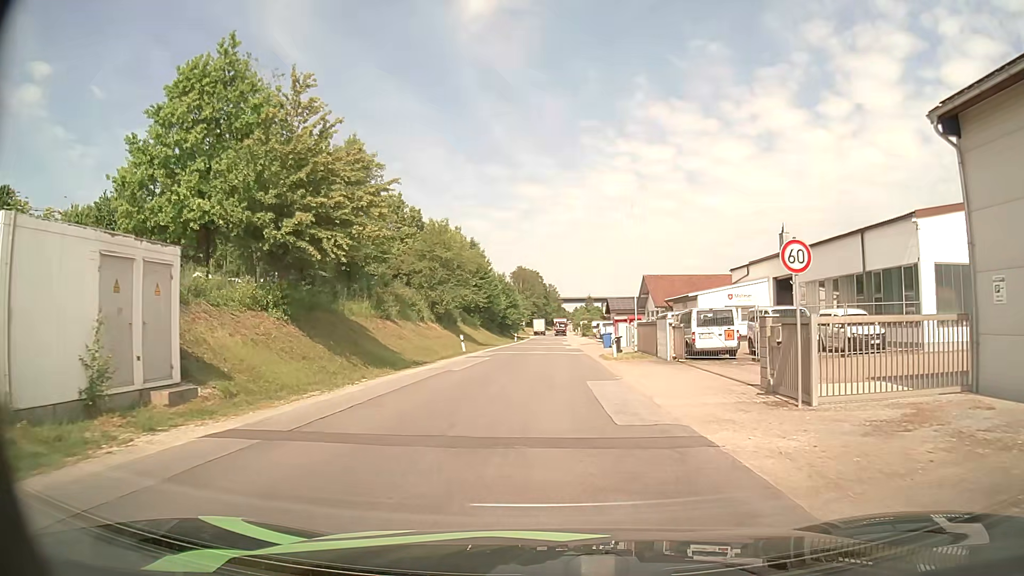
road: unclassified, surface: asphalt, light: Day
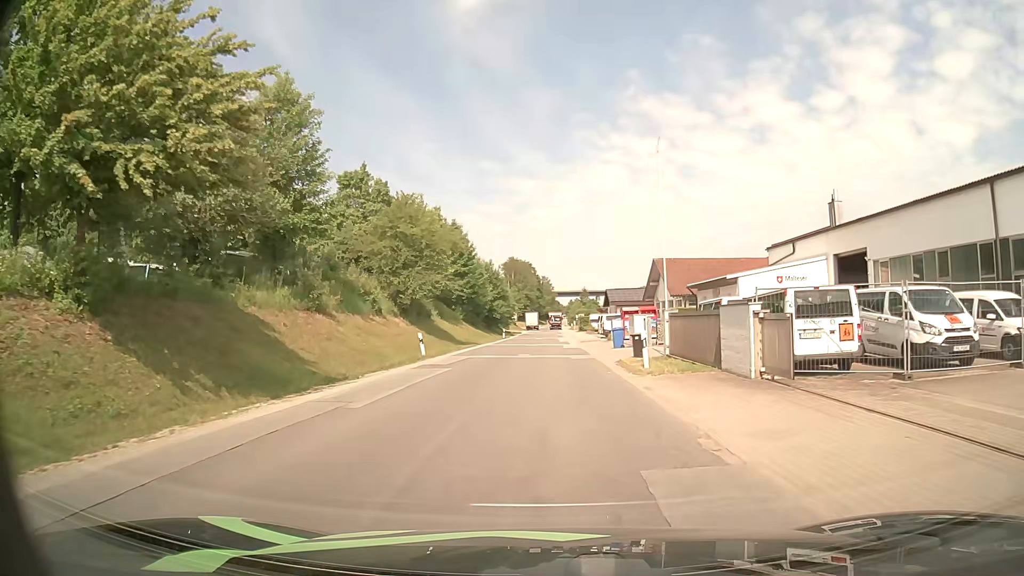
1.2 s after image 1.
(0.0, +11.2) m; 0°
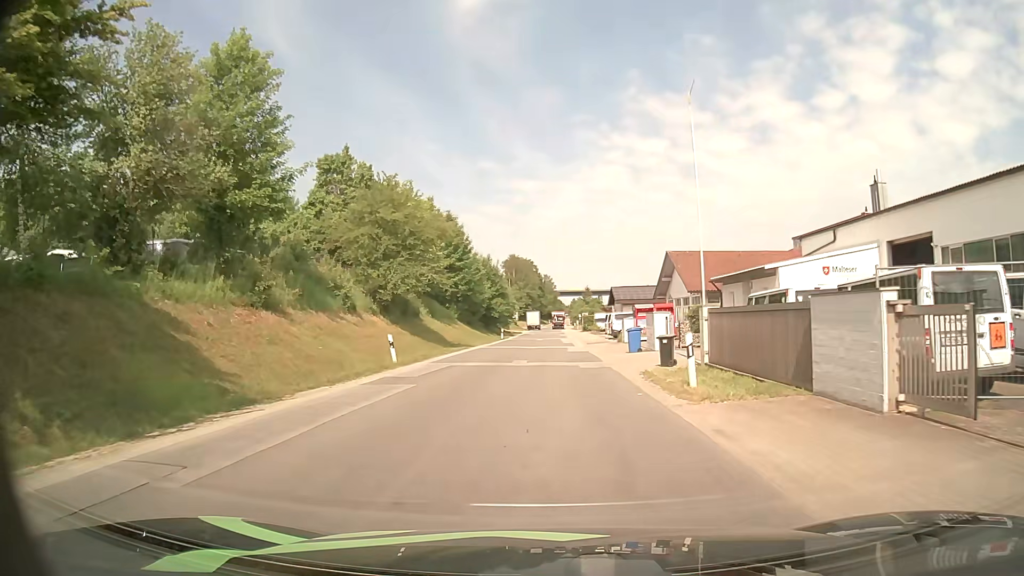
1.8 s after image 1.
(0.0, +5.9) m; 0°
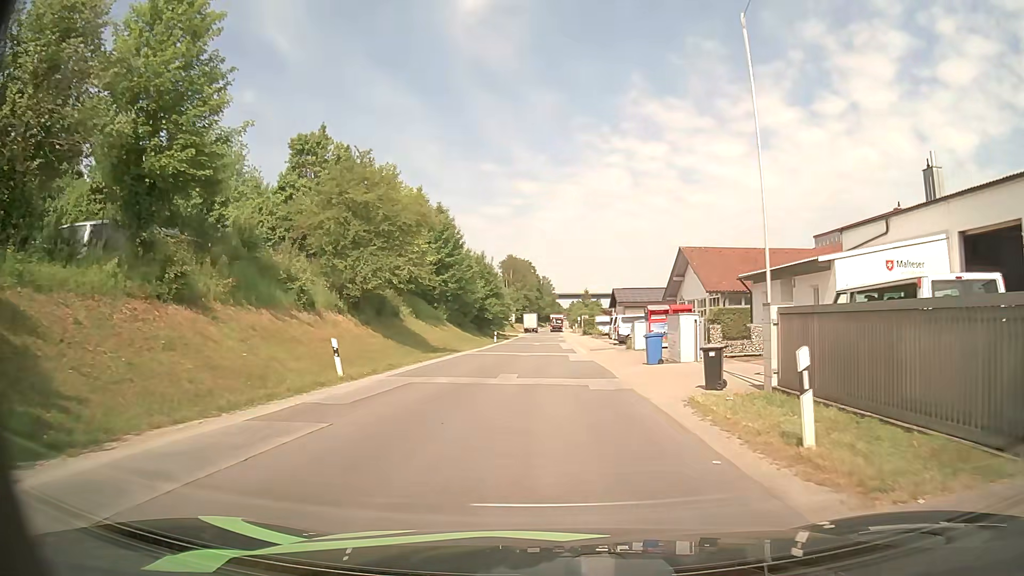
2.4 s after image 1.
(0.0, +6.0) m; 0°
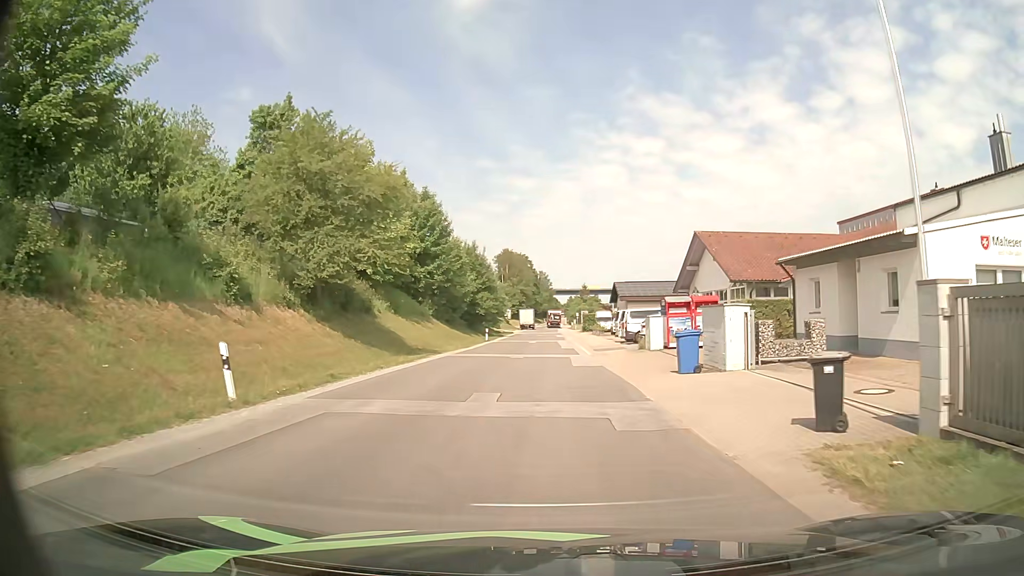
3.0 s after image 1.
(0.0, +6.1) m; 0°
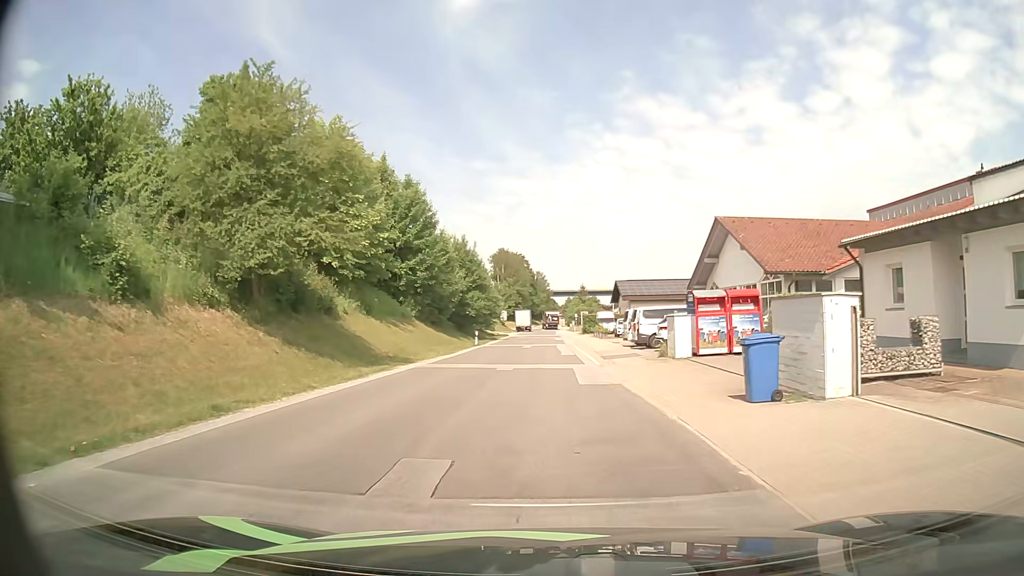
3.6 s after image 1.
(0.0, +6.3) m; 0°
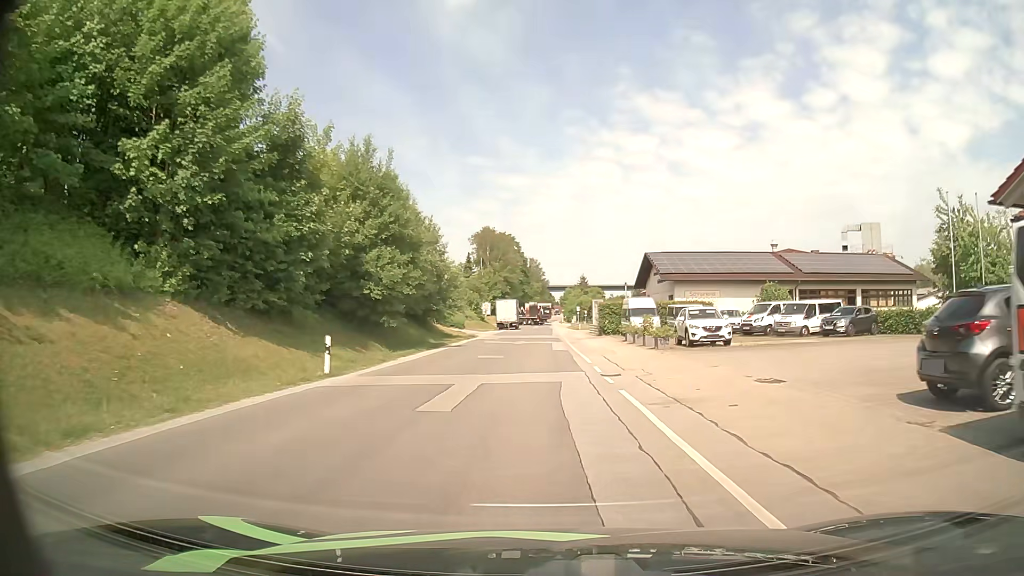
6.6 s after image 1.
(+0.3, +33.0) m; +1°
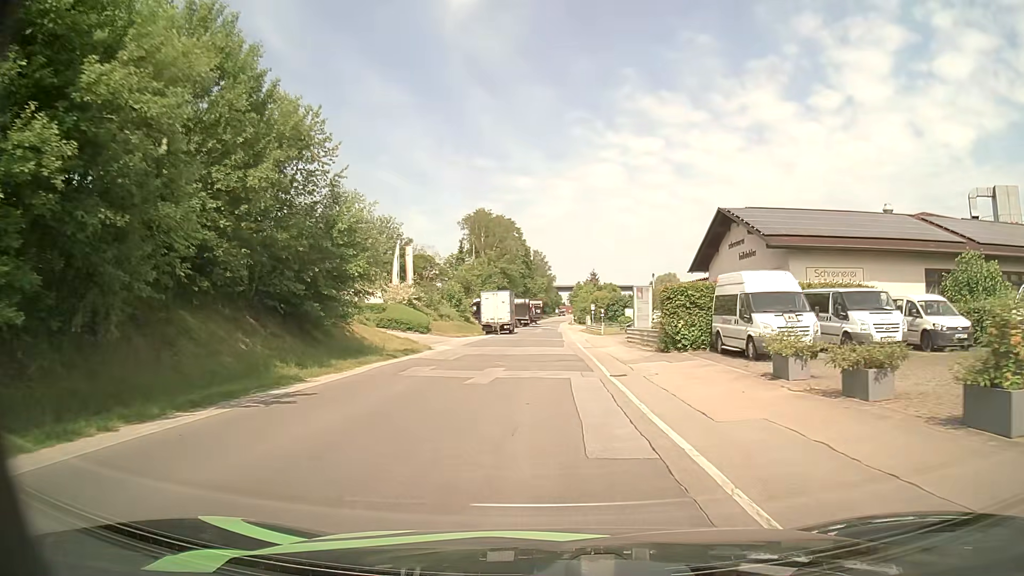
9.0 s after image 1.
(-0.2, +24.7) m; -1°
(0, +10) (0, +20) (0, +30) (0, +40) (0, +50) (0, +60) (0, +70) (+1, +80) (+1, +90) (+1, +100) m
